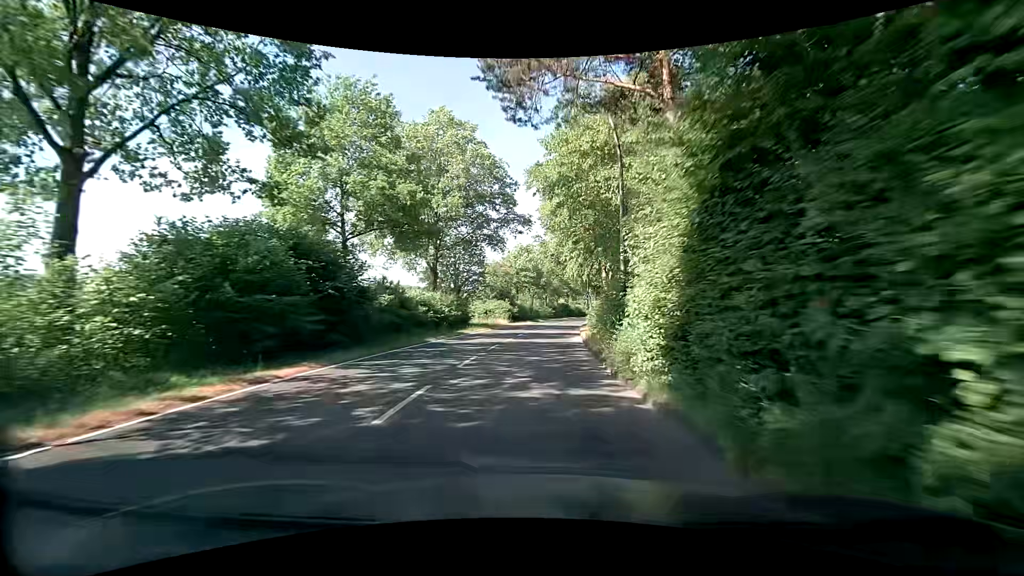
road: tertiary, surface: asphalt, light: Day
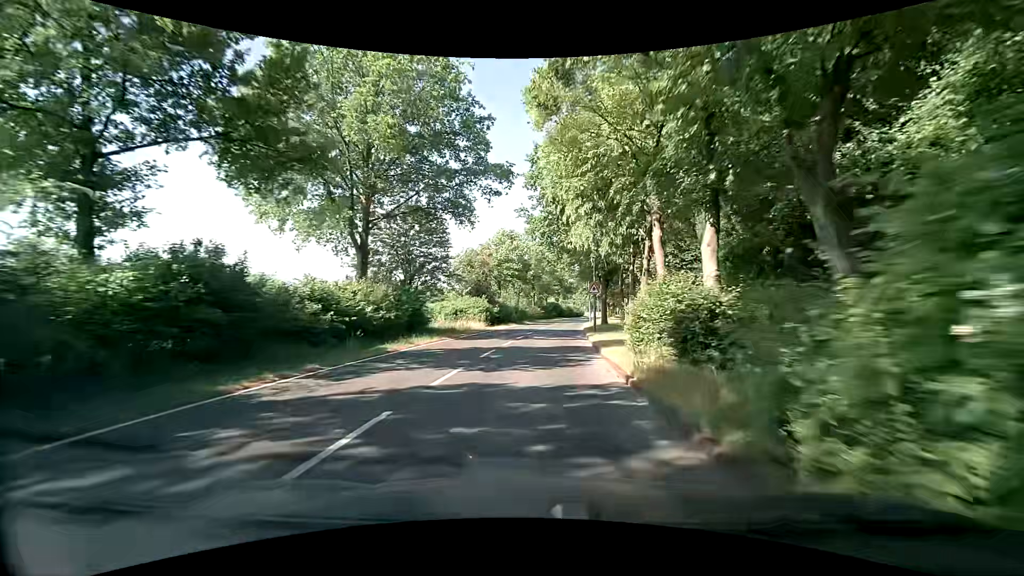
(+0.1, +14.3) m; +1°
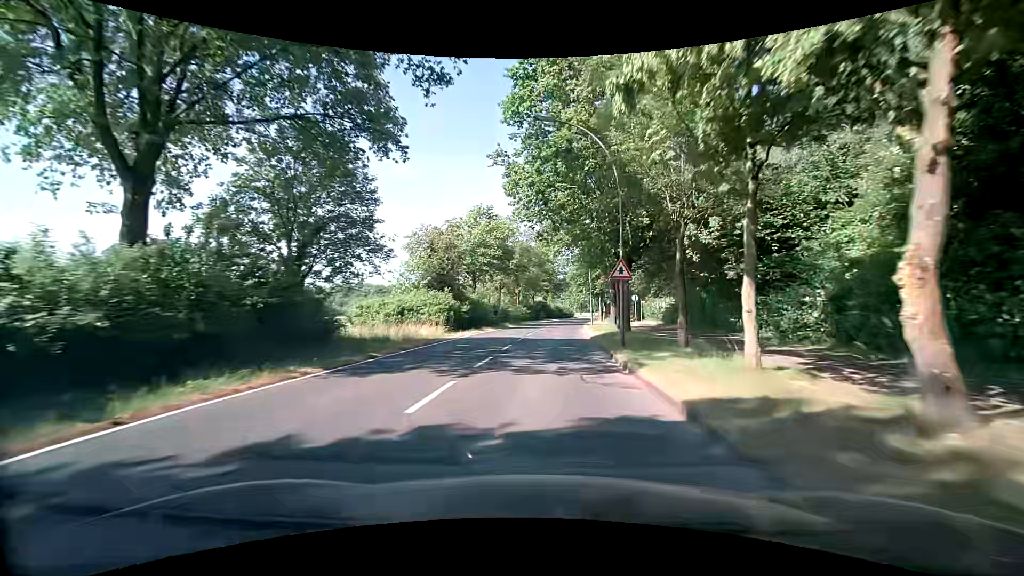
(+0.1, +14.4) m; +2°
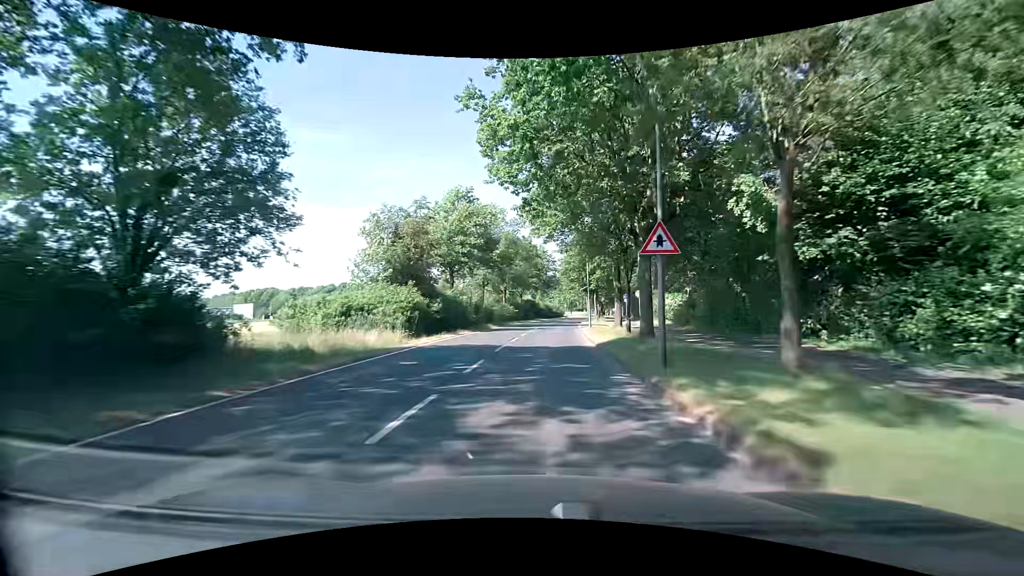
(+0.1, +7.2) m; +1°
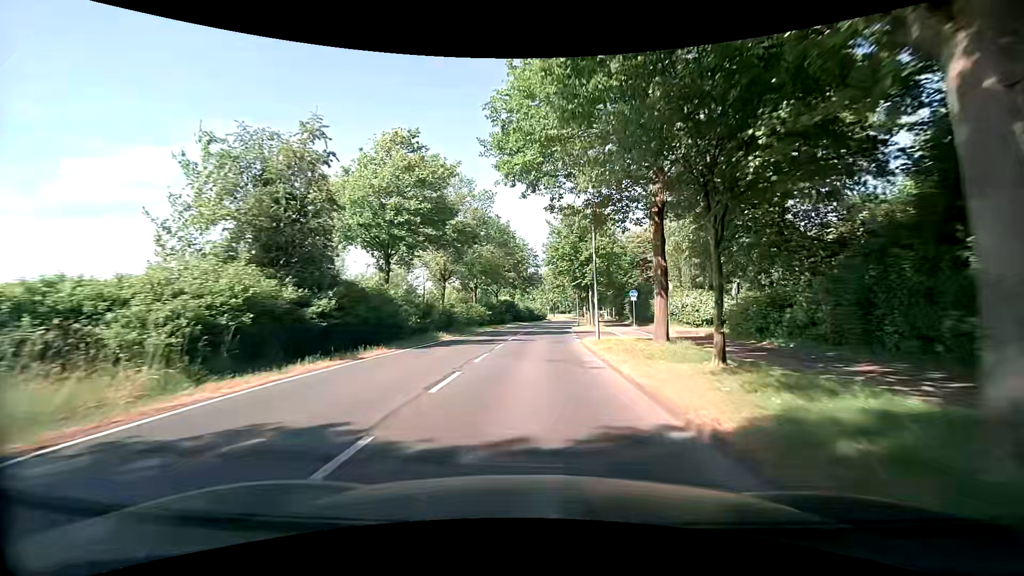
(+0.4, +14.6) m; +3°
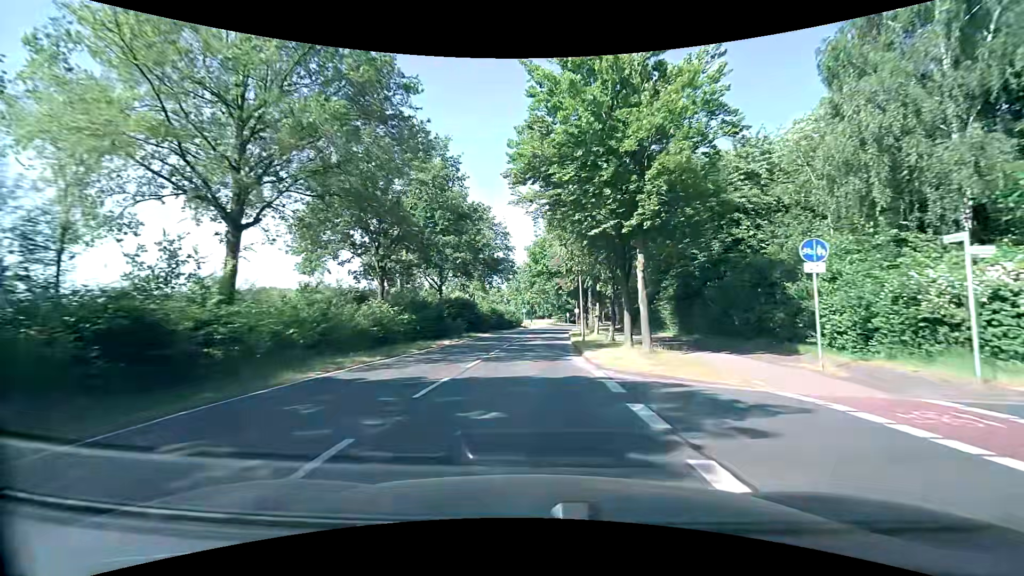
(+1.0, +29.4) m; +3°
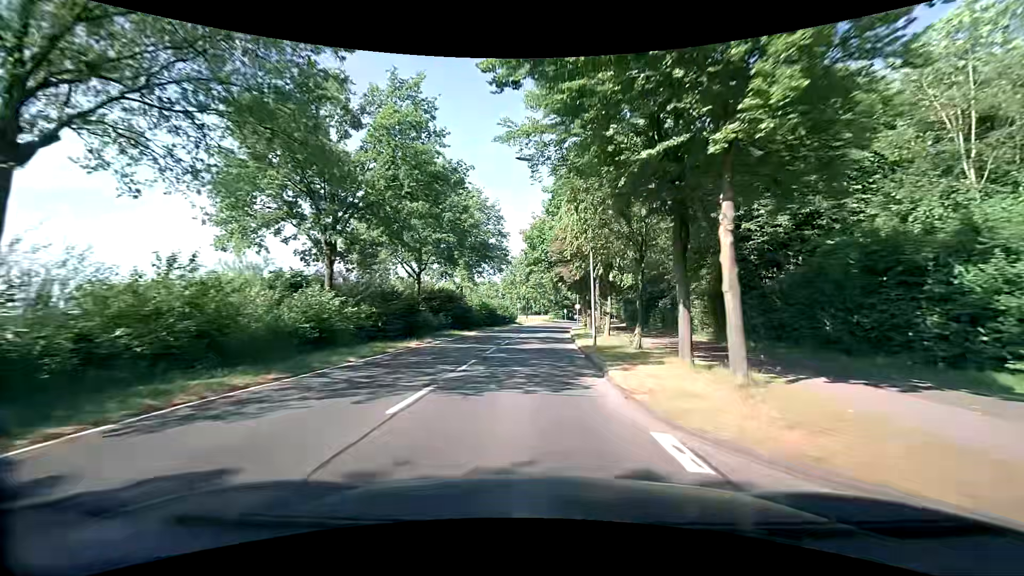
(0.0, +7.4) m; +1°
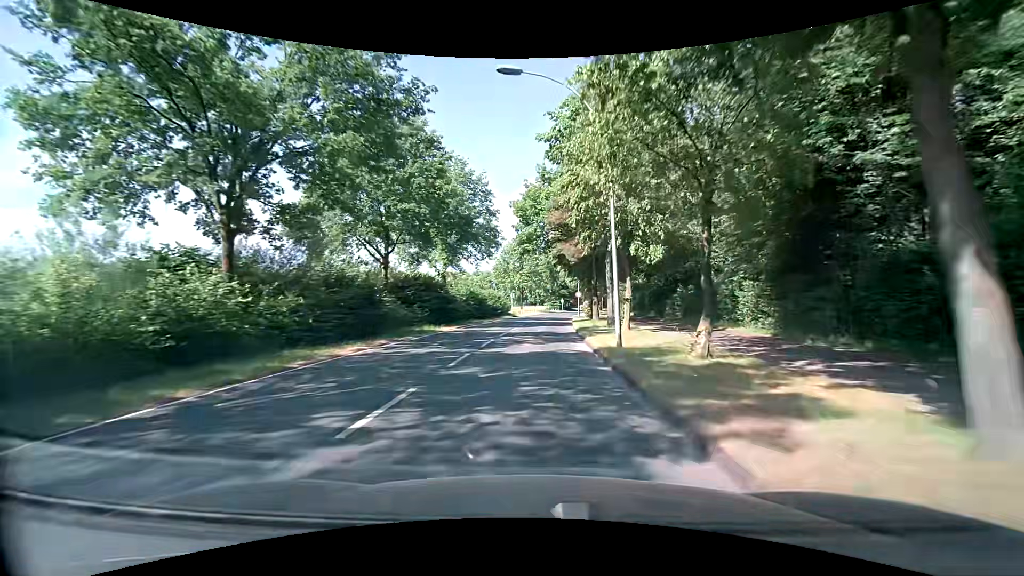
(+0.1, +7.4) m; 0°
(0, +10) (0, +20) (0, +30) (+1, +40) (+2, +50) (+3, +60) (+4, +70) (+5, +80) (+7, +90) (+8, +100) m
